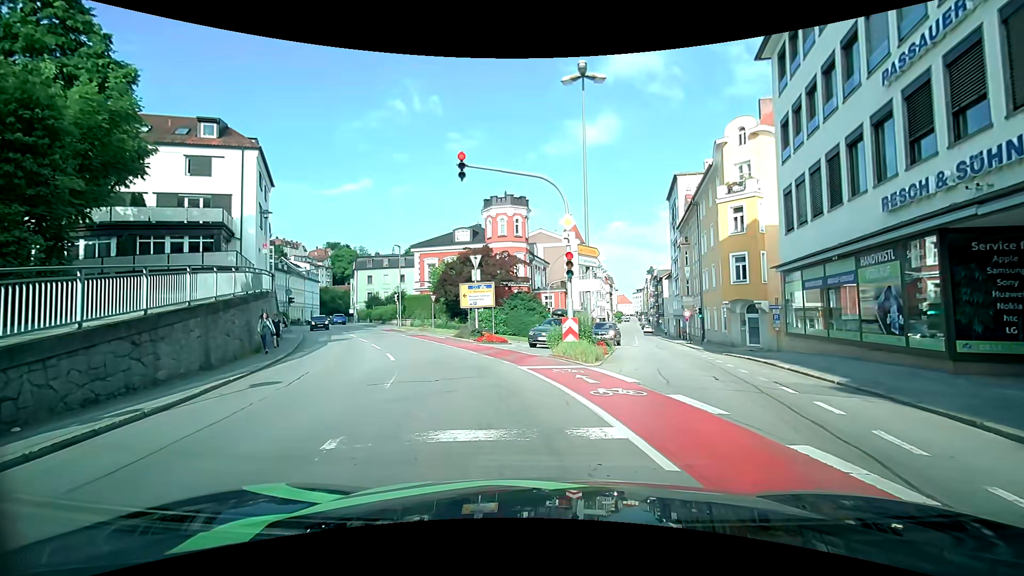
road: tertiary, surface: asphalt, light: Day
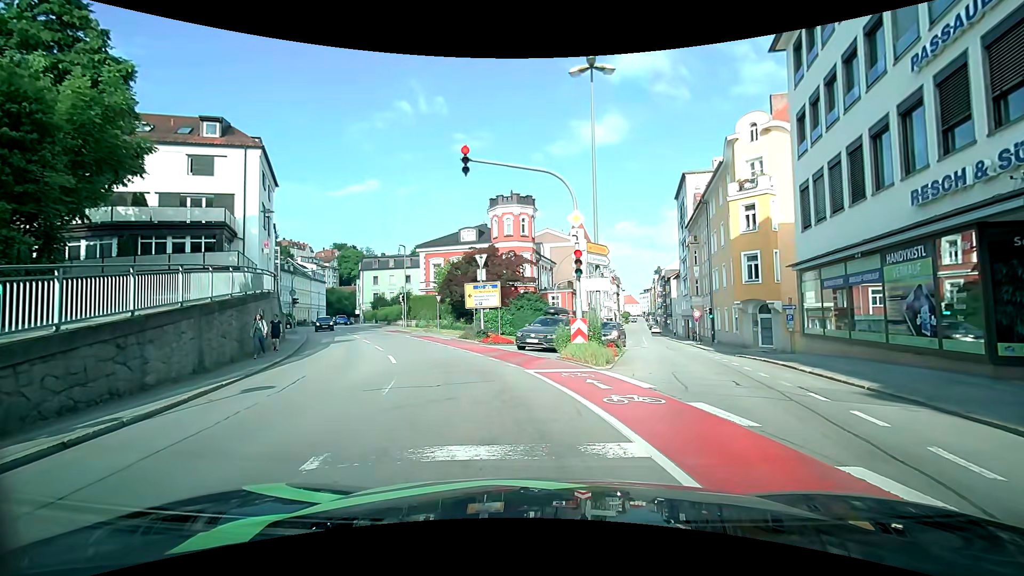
(0.0, +0.6) m; 0°
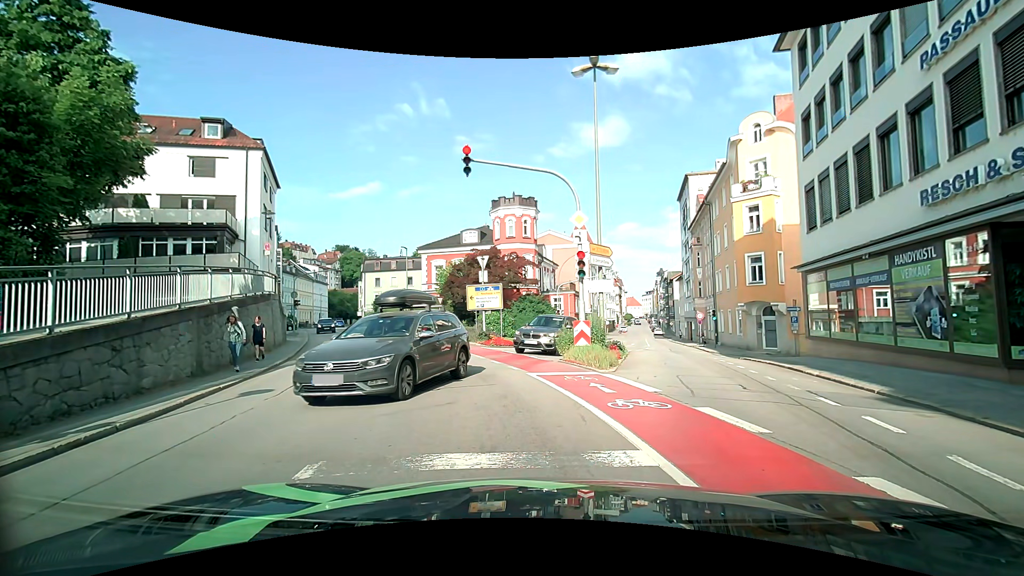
(0.0, +0.3) m; 0°
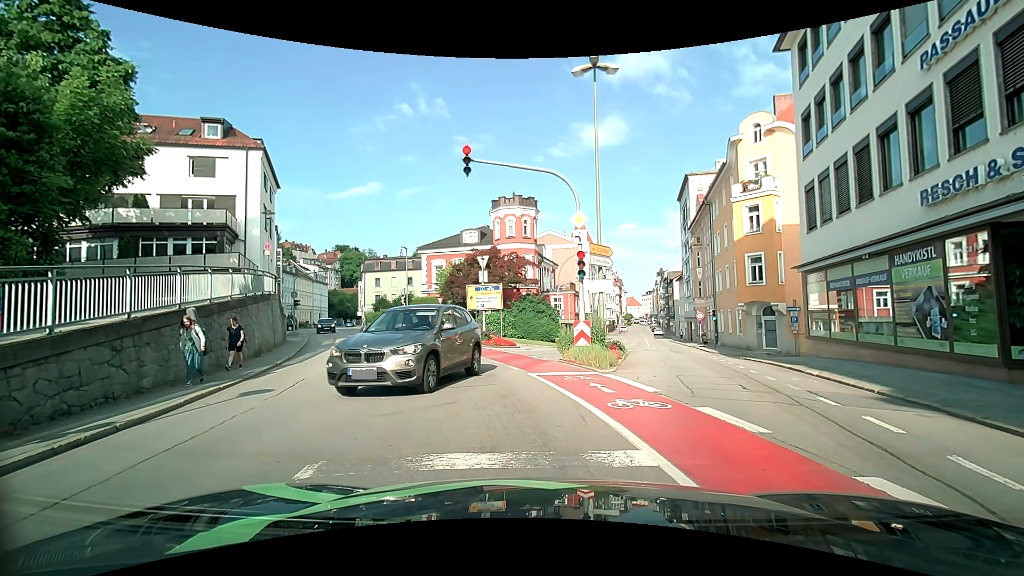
(0.0, 0.0) m; 0°
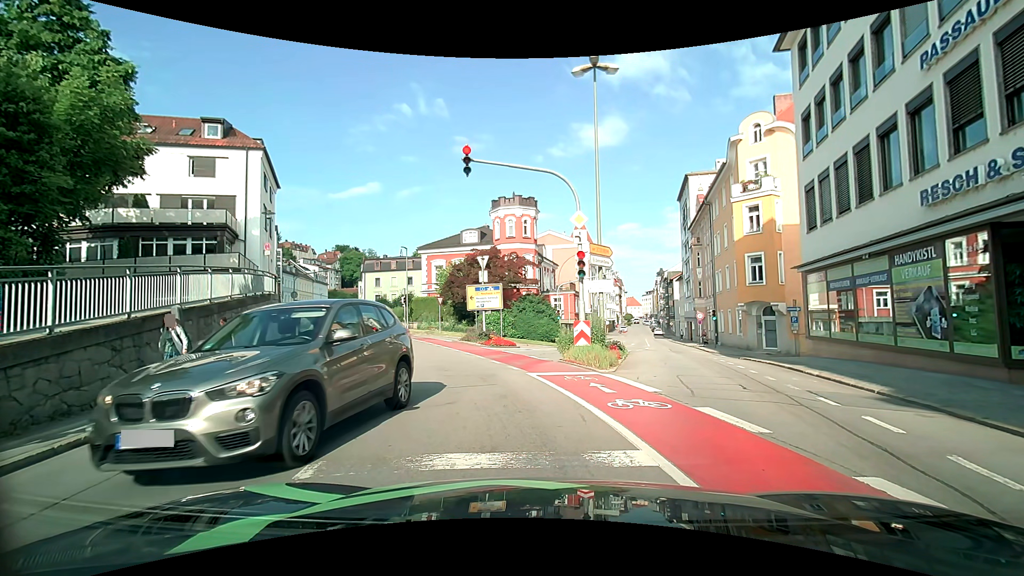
(0.0, 0.0) m; 0°
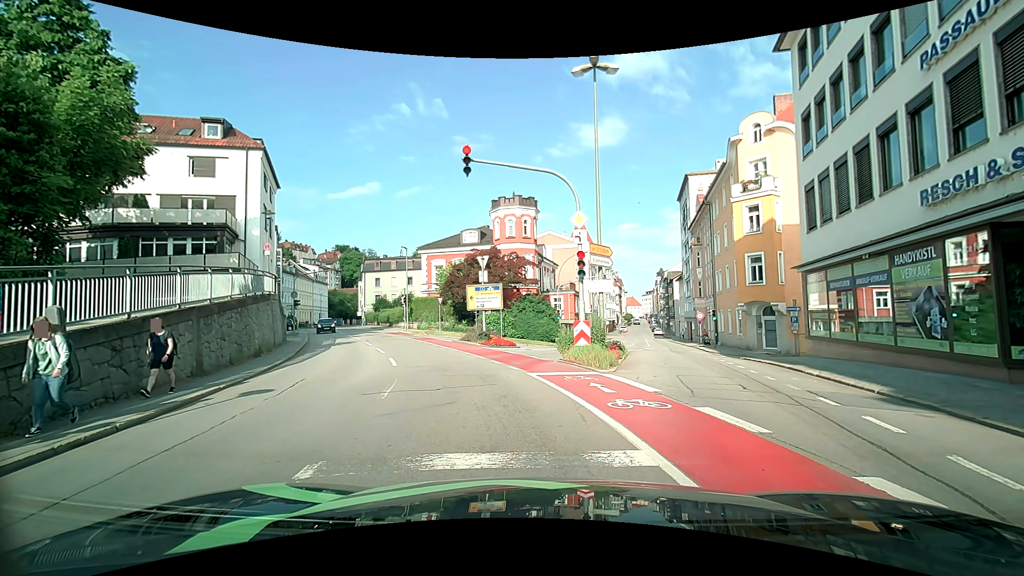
(0.0, 0.0) m; 0°
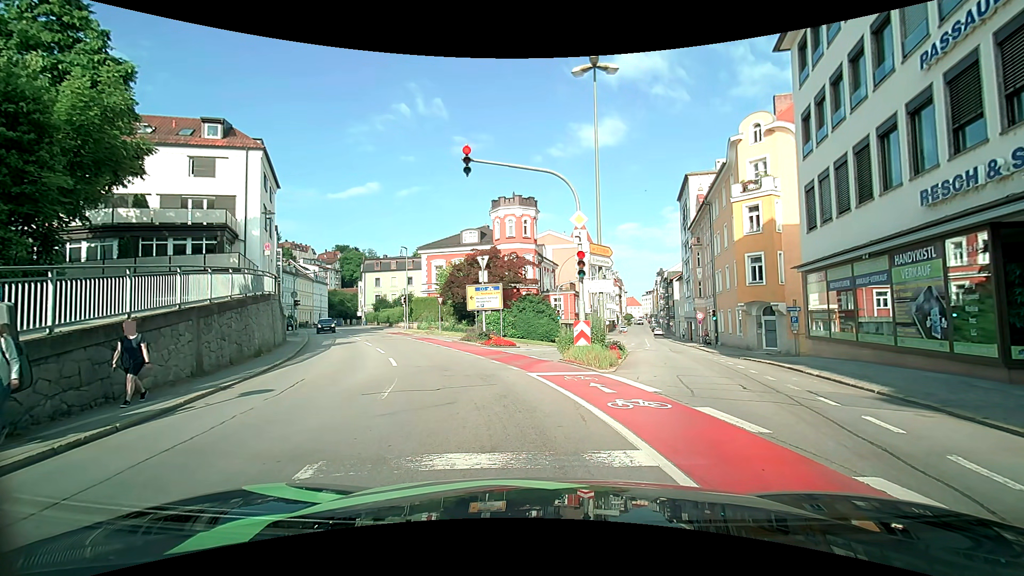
(0.0, 0.0) m; 0°
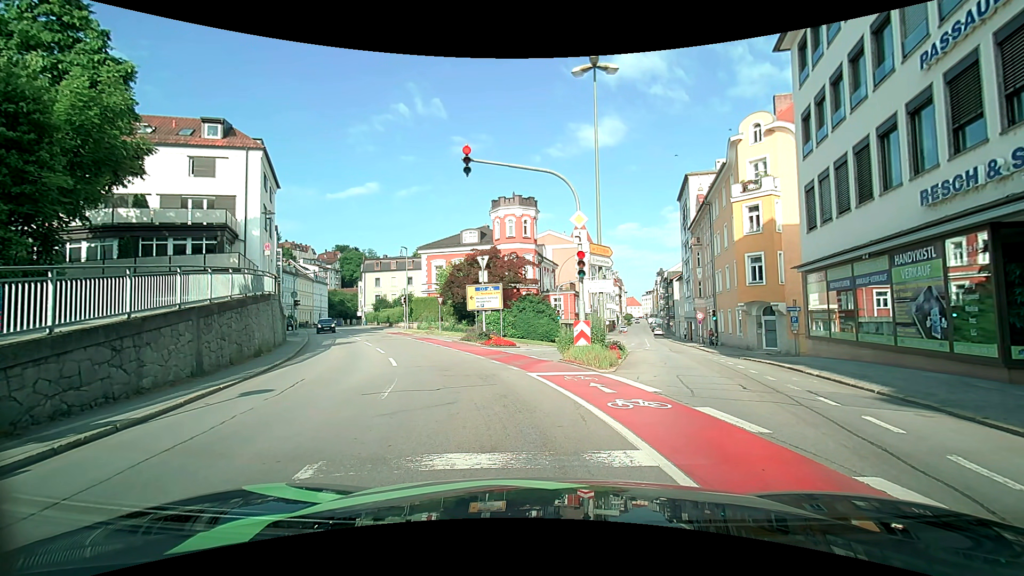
(0.0, 0.0) m; 0°
